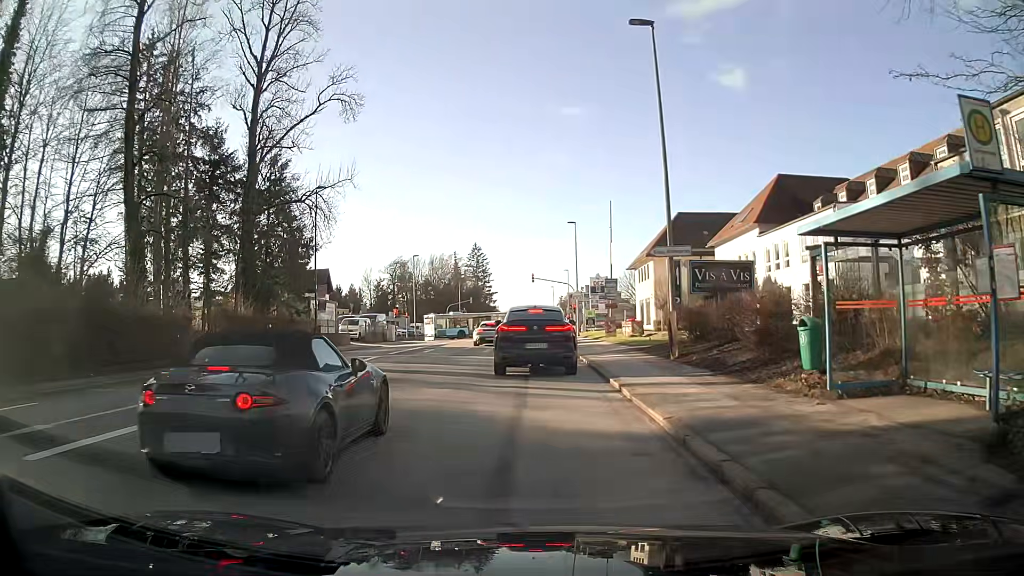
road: tertiary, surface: asphalt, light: Day
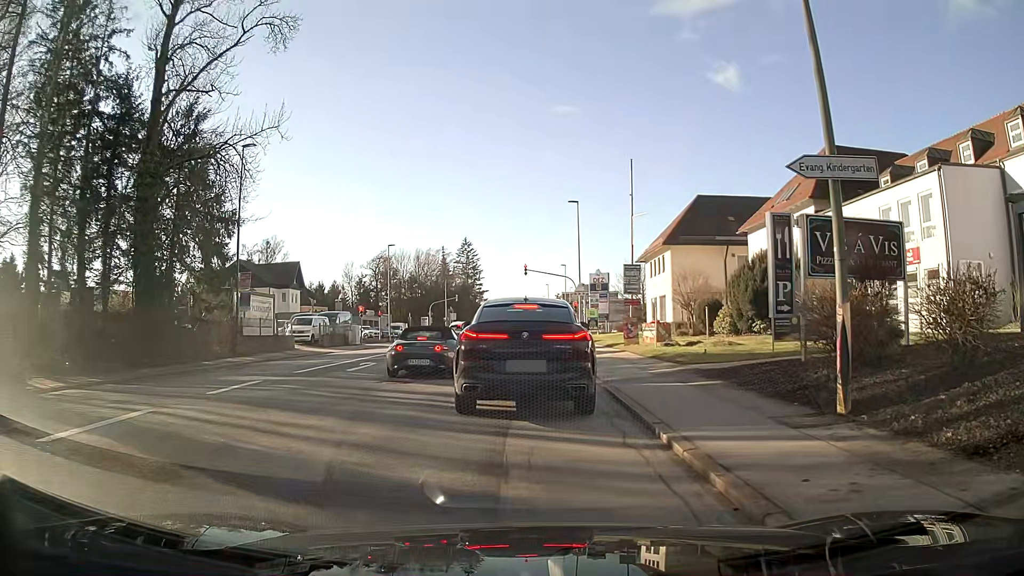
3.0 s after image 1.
(0.0, +10.9) m; 0°
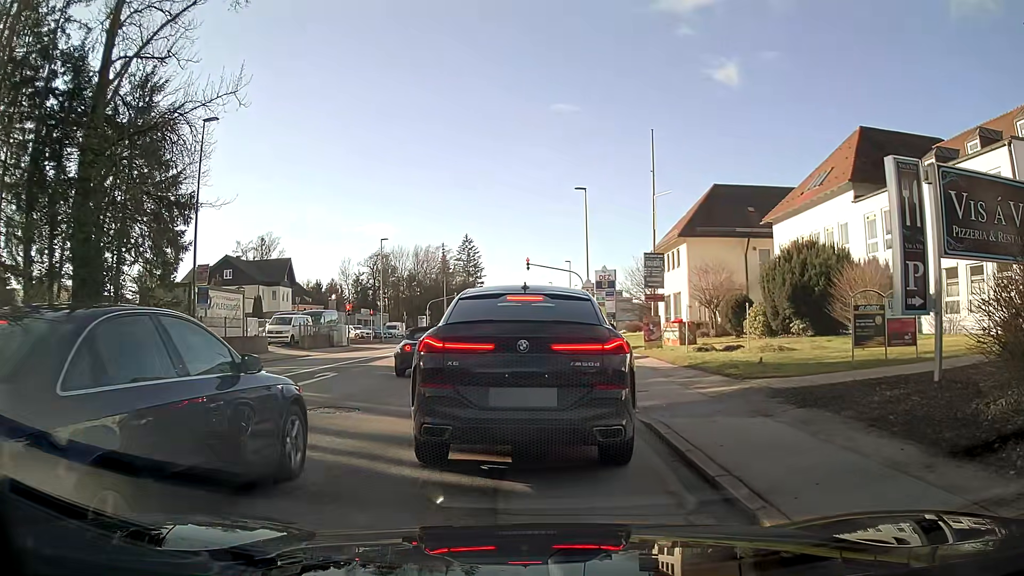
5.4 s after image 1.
(0.0, +4.6) m; 0°
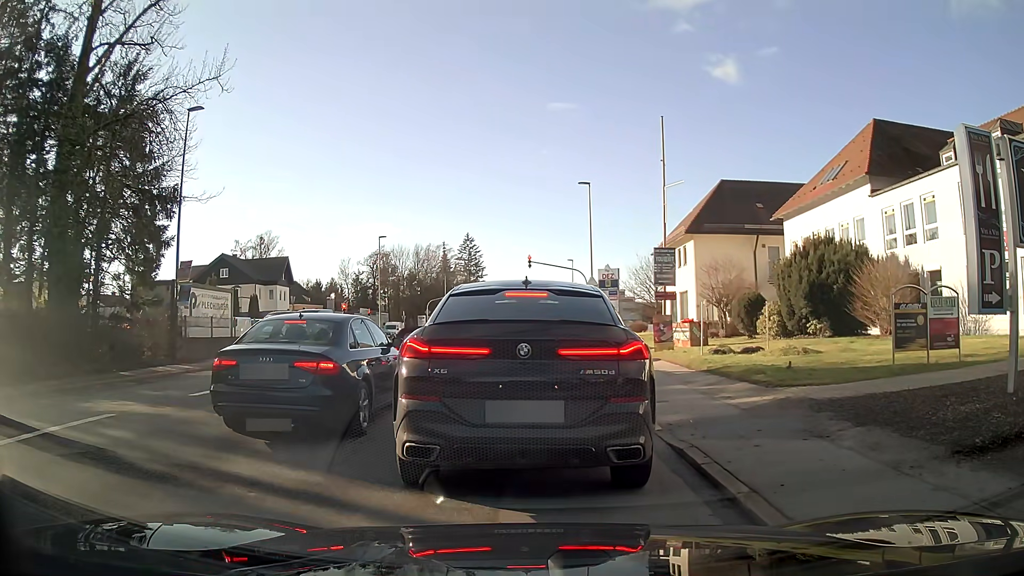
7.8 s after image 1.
(0.0, +1.7) m; 0°
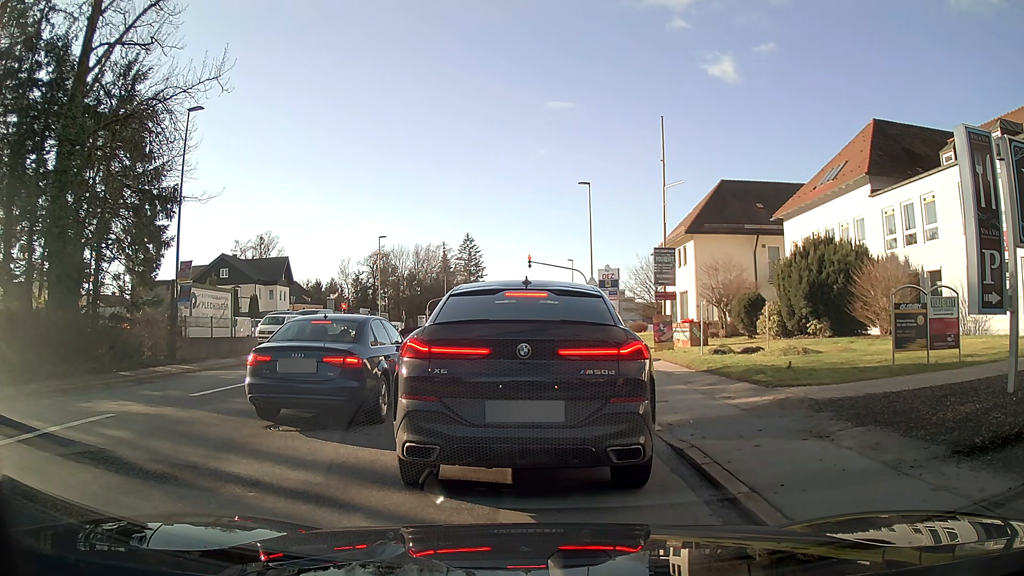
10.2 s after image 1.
(0.0, +0.1) m; 0°
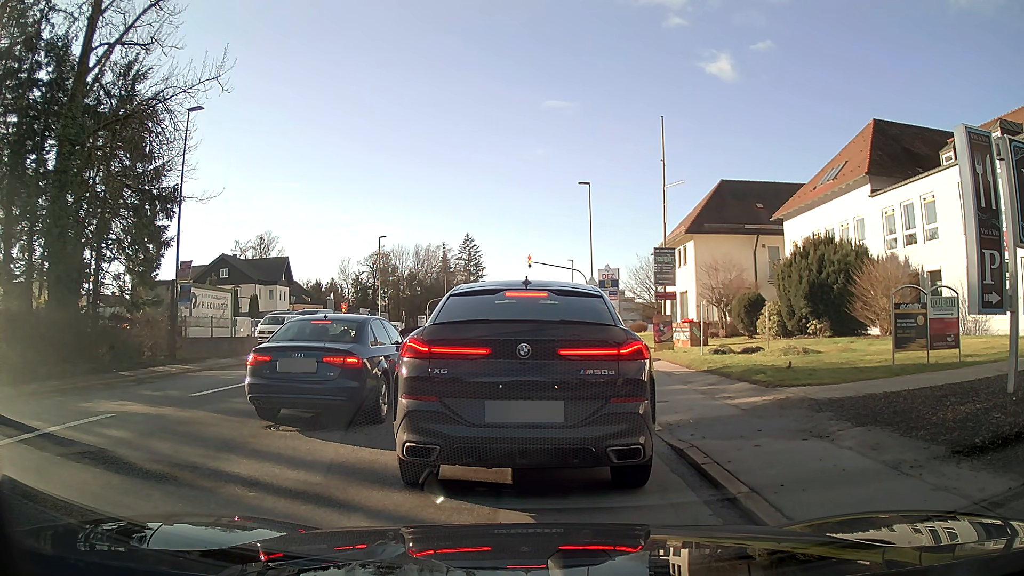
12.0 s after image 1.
(0.0, 0.0) m; 0°
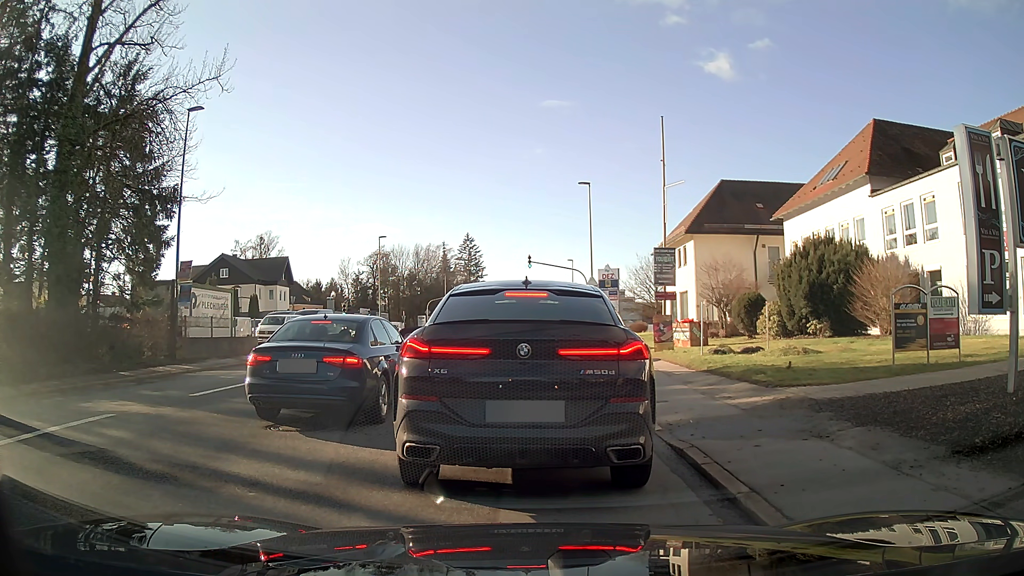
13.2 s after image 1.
(0.0, 0.0) m; 0°
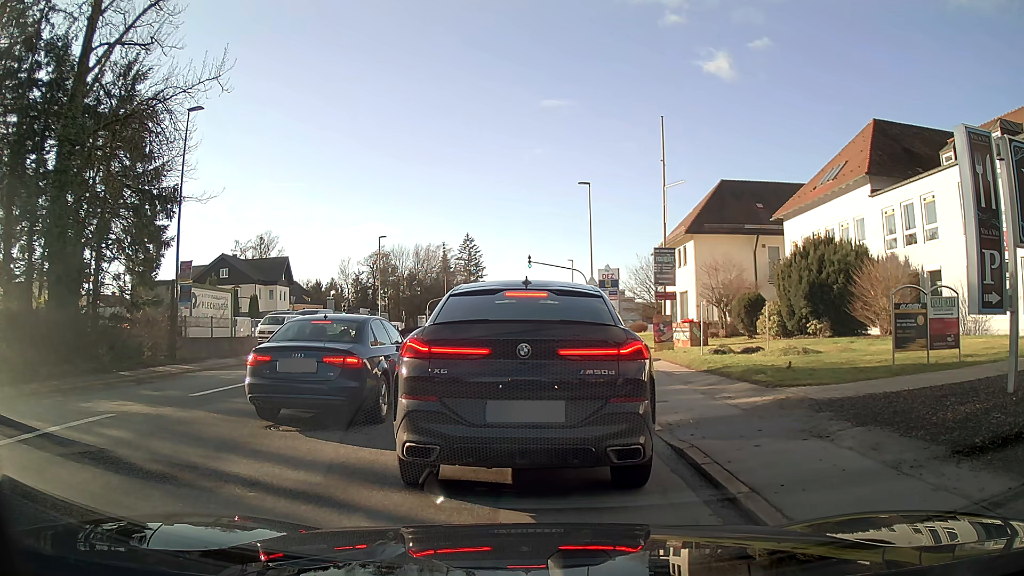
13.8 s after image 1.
(0.0, 0.0) m; 0°
(0, +10) (0, +20) (0, +30) (0, +40) (0, +50) (0, +60) (0, +70) (0, +80) (0, +90) (0, +100) m
